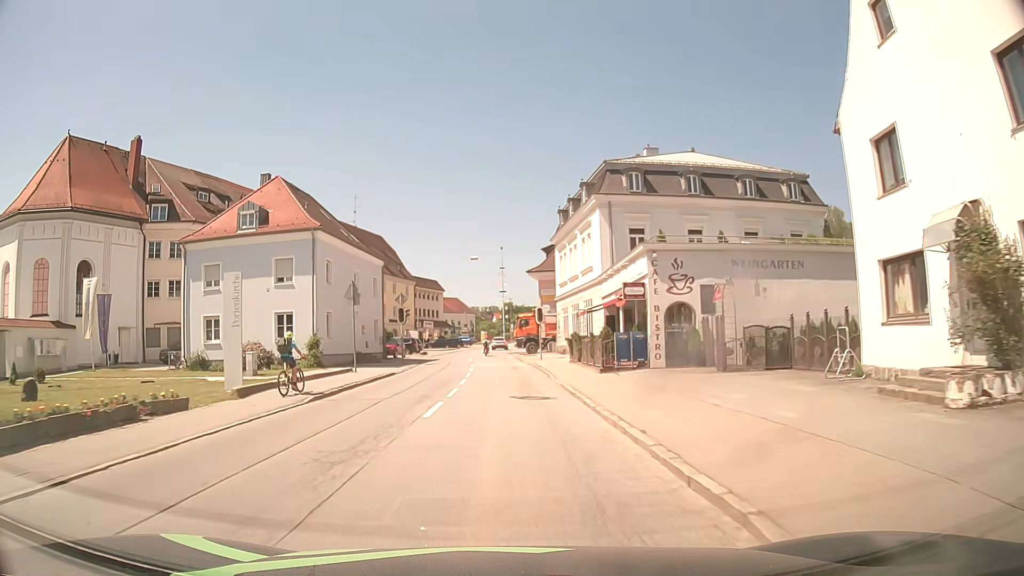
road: secondary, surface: asphalt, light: Day
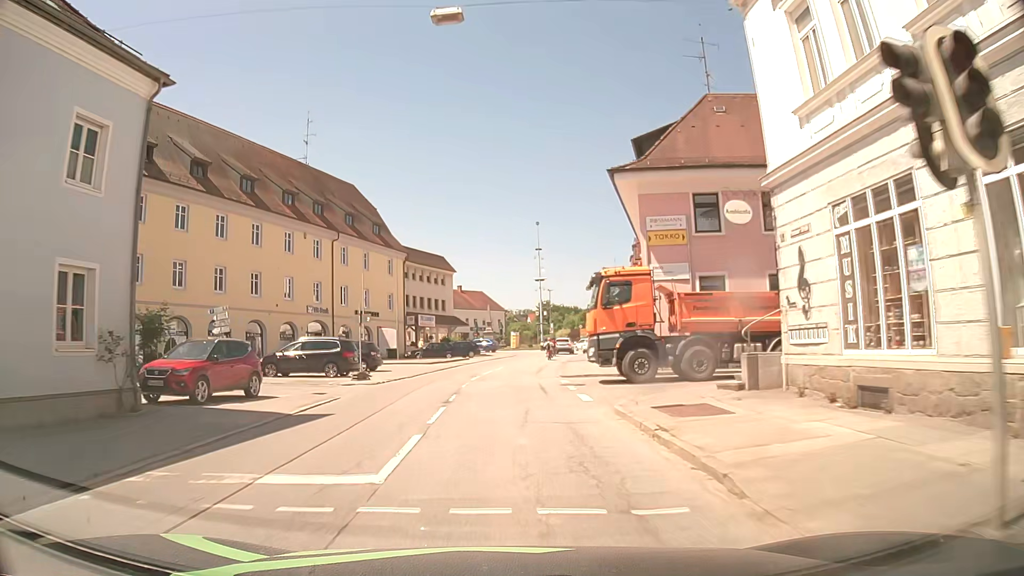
(-0.7, +37.8) m; -3°
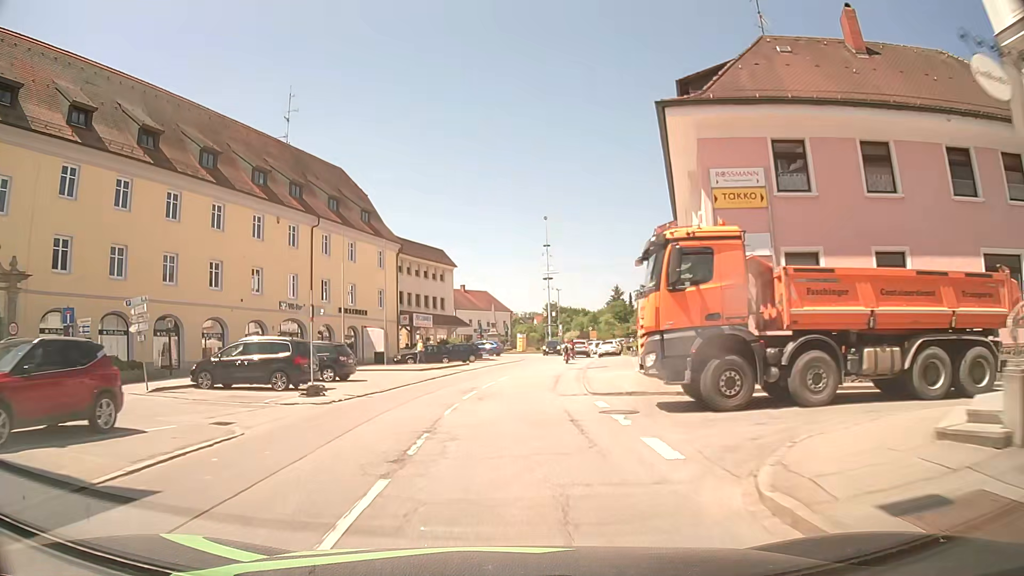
(-0.1, +7.6) m; -2°
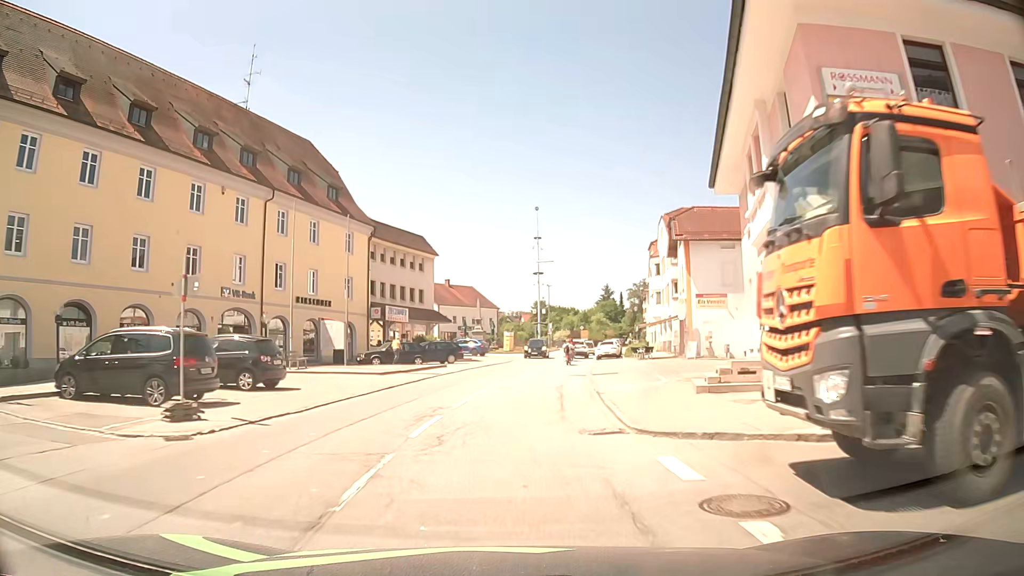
(+0.1, +7.6) m; +2°
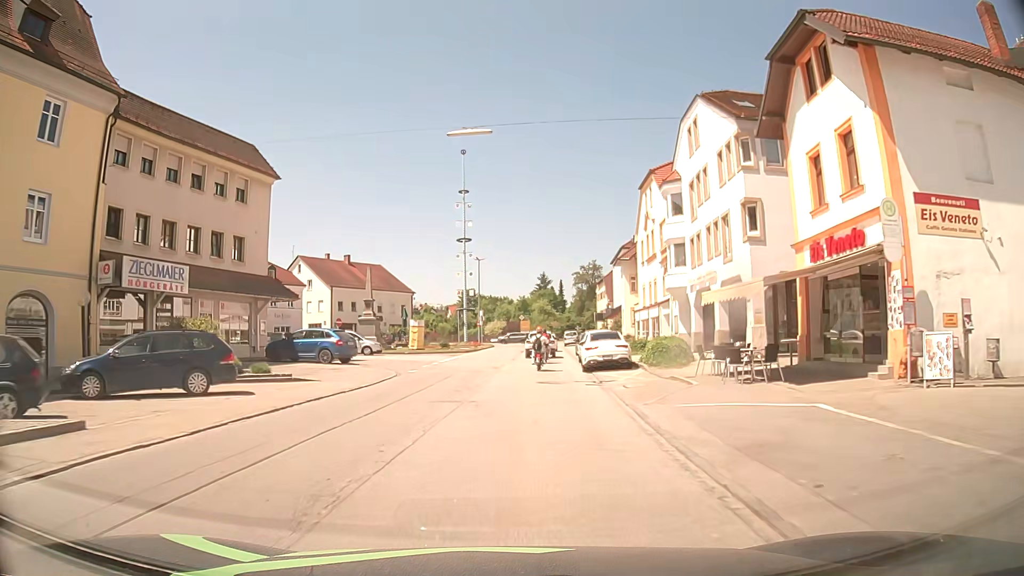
(+1.8, +29.2) m; +6°
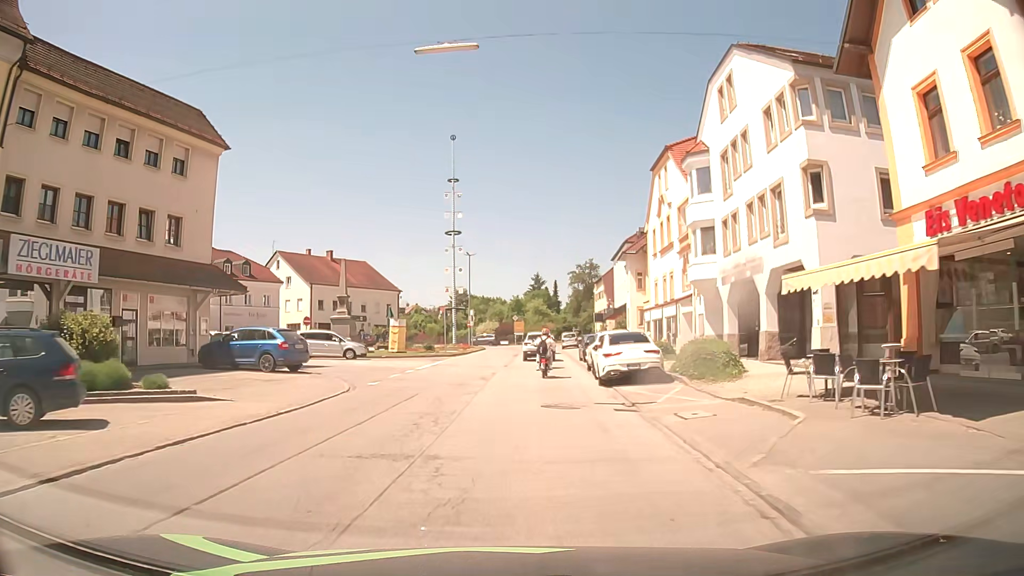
(0.0, +6.1) m; +1°
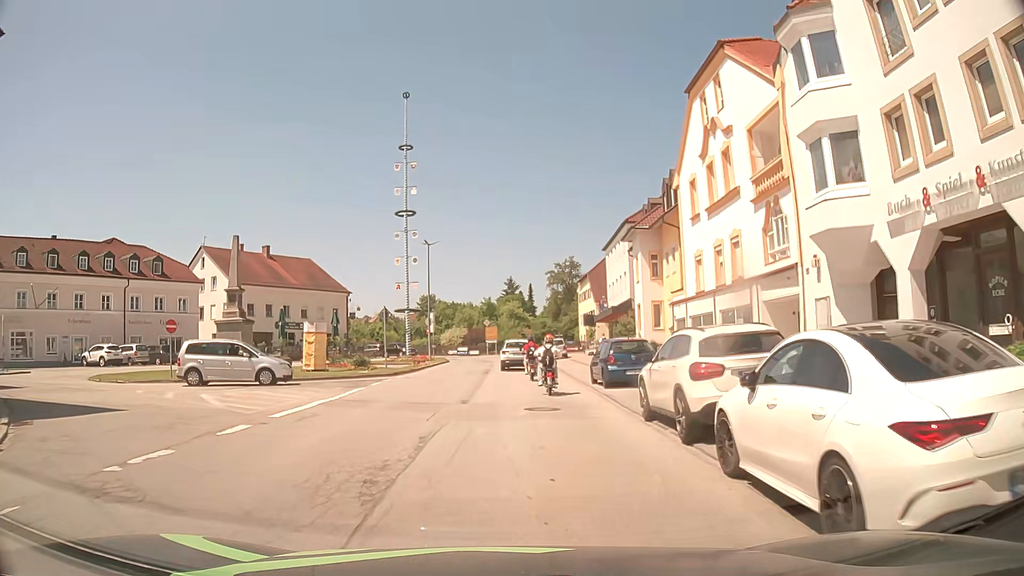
(+0.3, +14.7) m; +3°
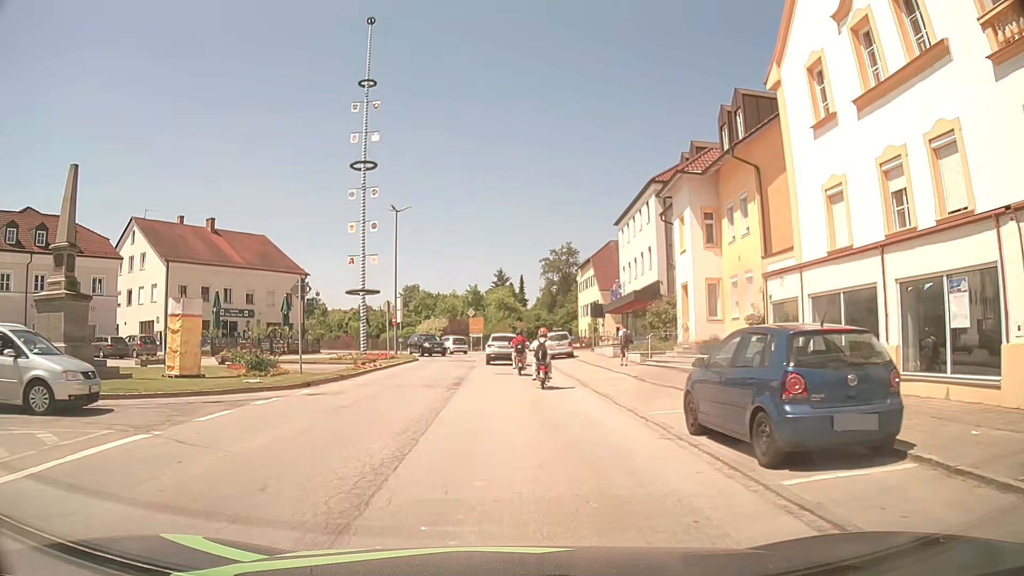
(0.0, +13.0) m; +2°
